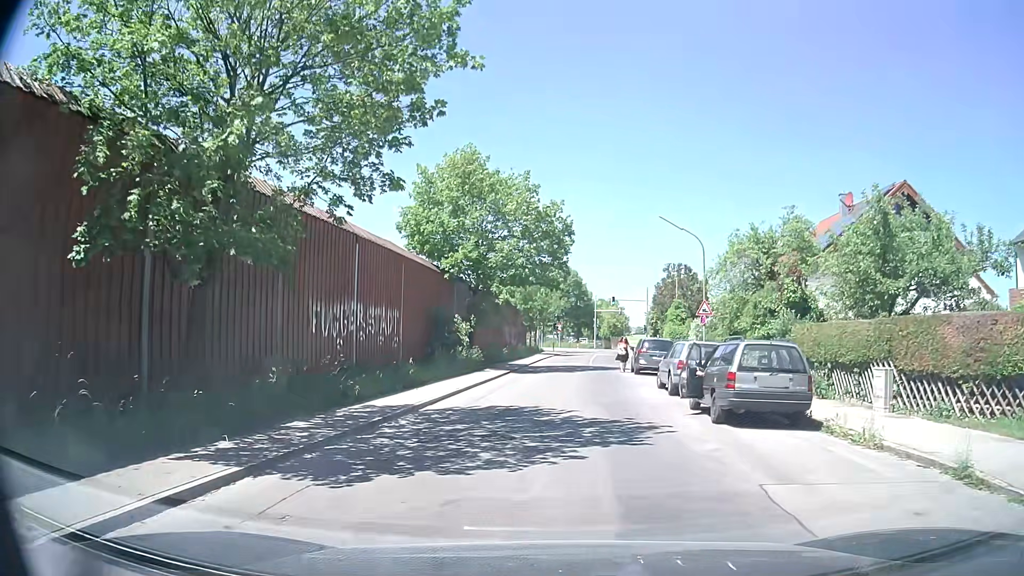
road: residential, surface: asphalt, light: Day
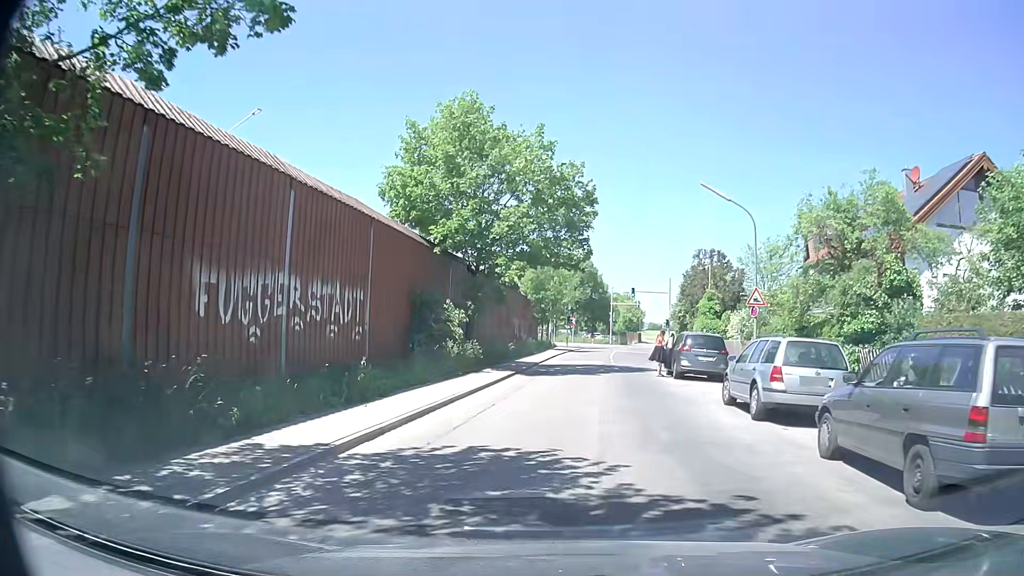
(-0.1, +6.6) m; -1°
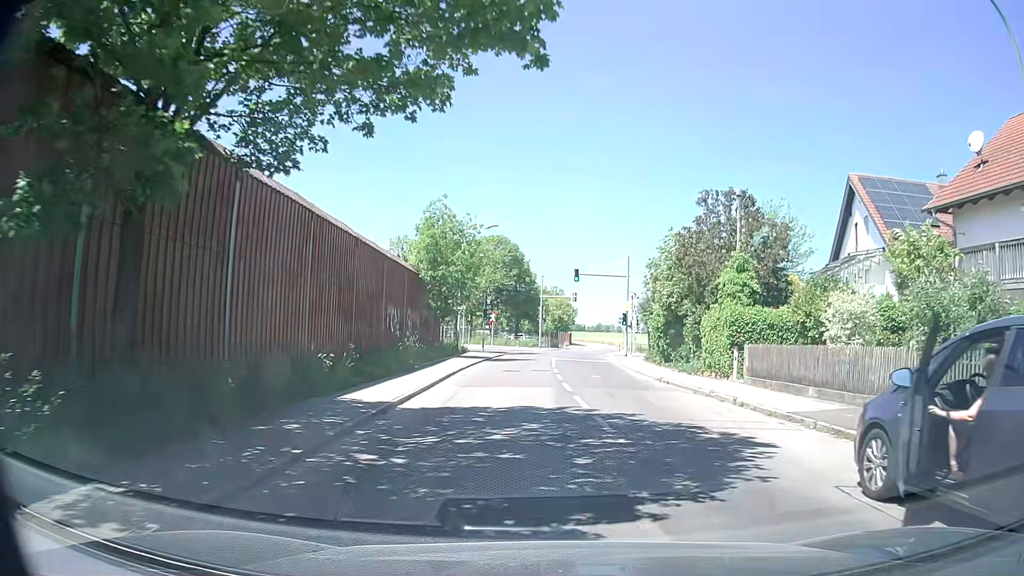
(+0.6, +20.5) m; +7°
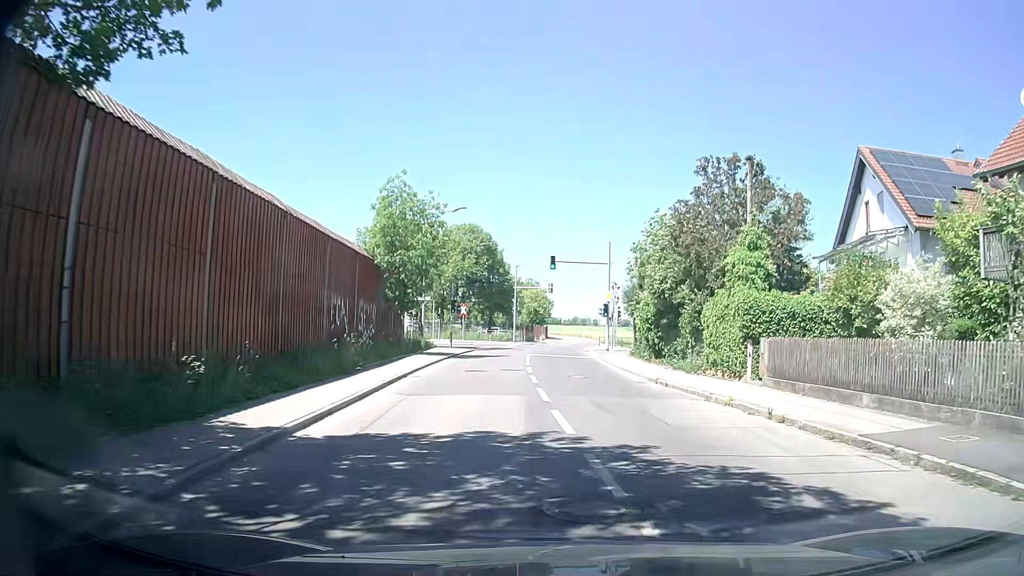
(+0.1, +4.4) m; +1°
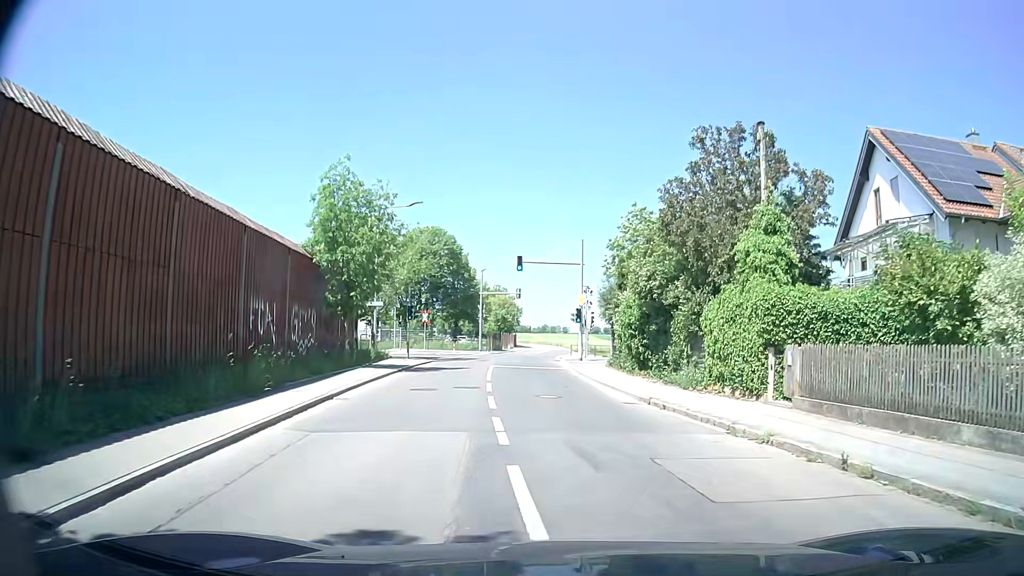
(+0.2, +4.4) m; +4°
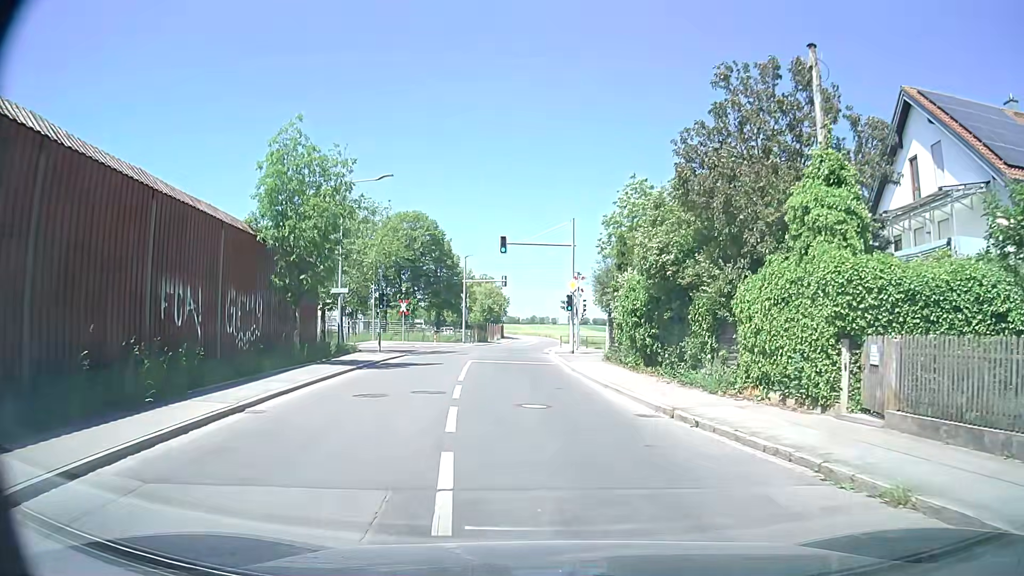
(0.0, +4.4) m; +1°
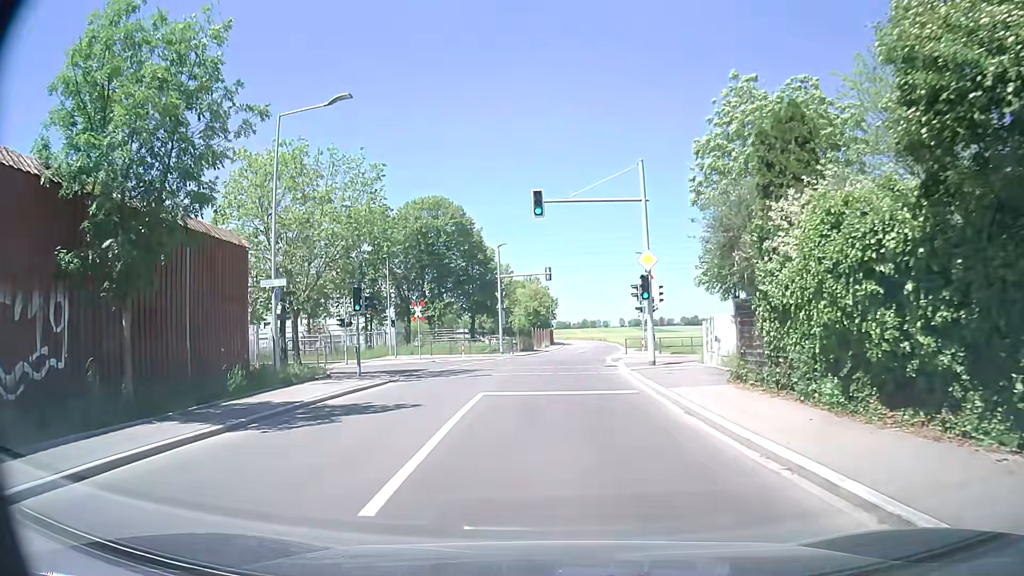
(-0.6, +13.0) m; -5°
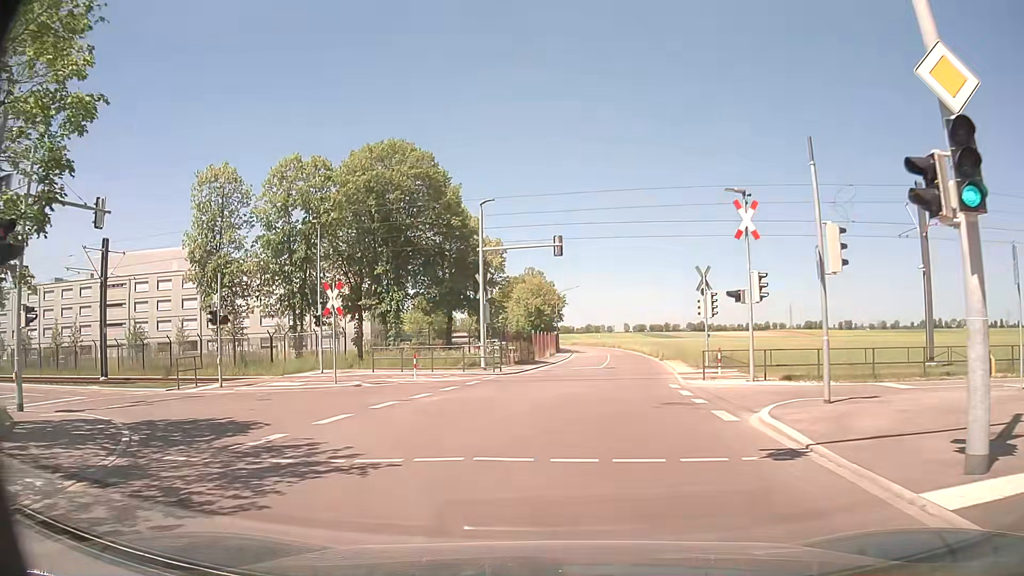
(-0.2, +18.6) m; 0°
(0, +10) (-5, +19) (-14, +22) (-24, +25) (-34, +27) (-43, +28) (-53, +30) (-63, +31) (-73, +33) (-83, +34) m
